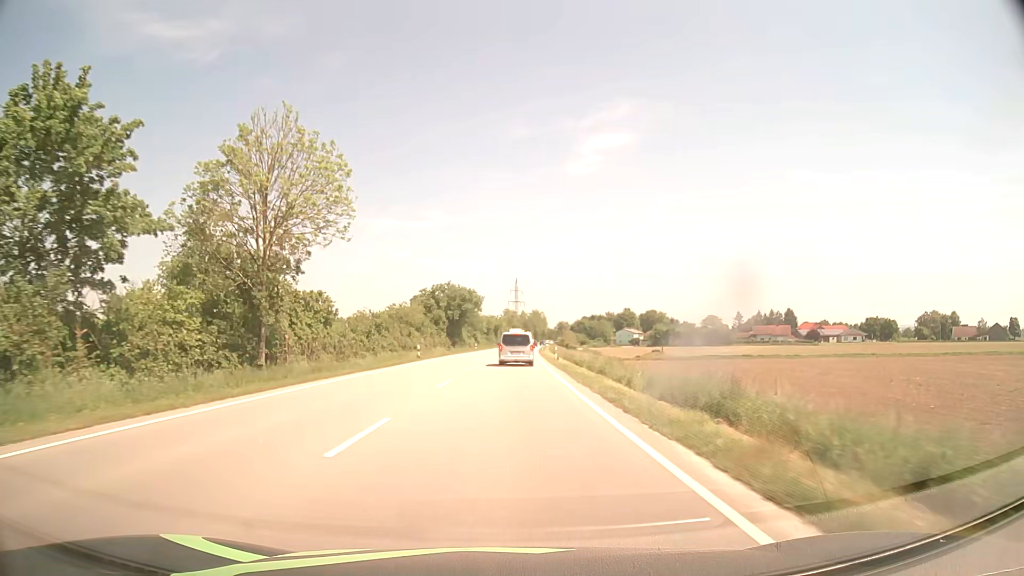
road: primary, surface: asphalt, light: Day
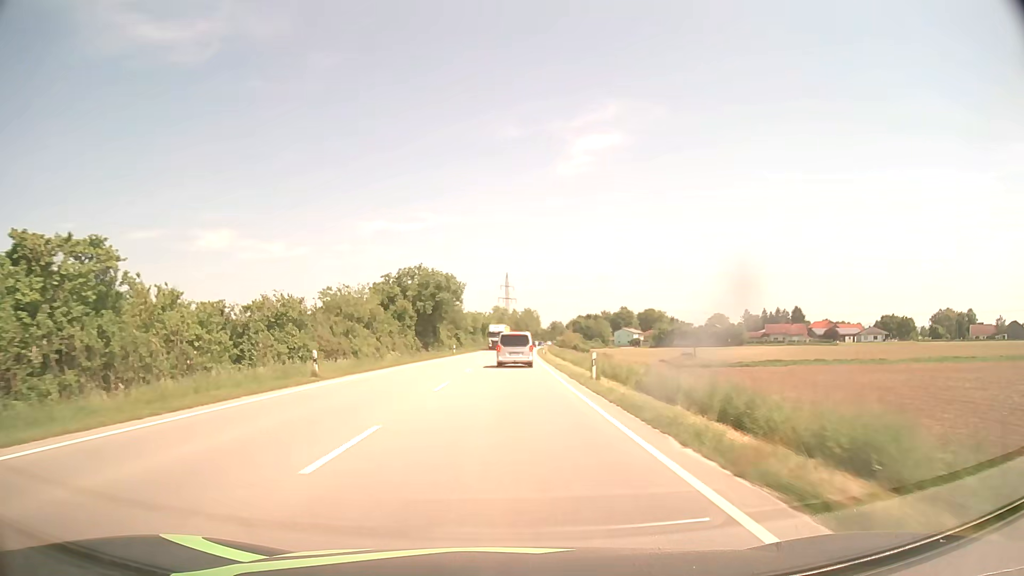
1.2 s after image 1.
(+0.2, +24.5) m; +1°
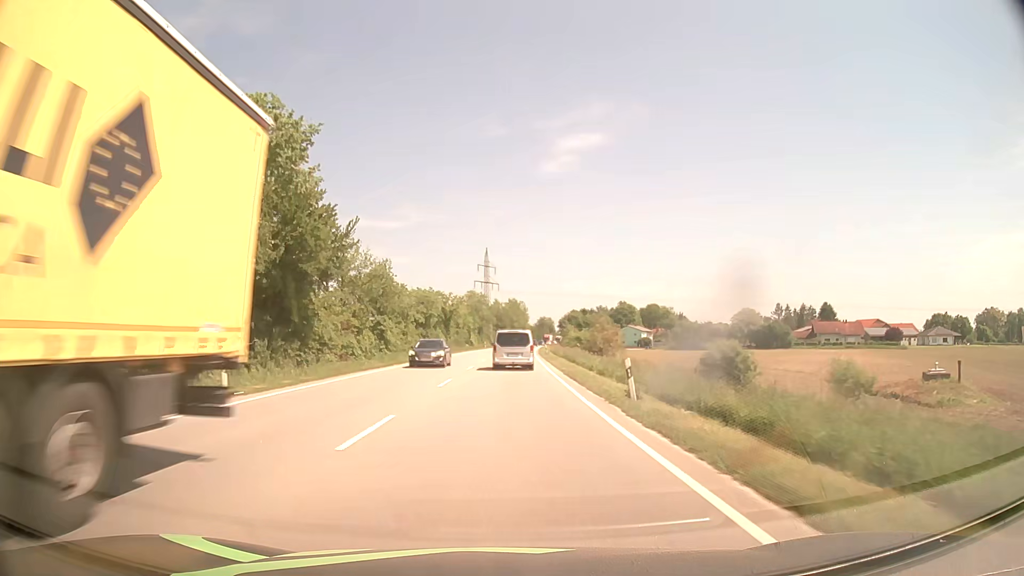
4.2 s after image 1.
(+0.6, +57.4) m; +1°
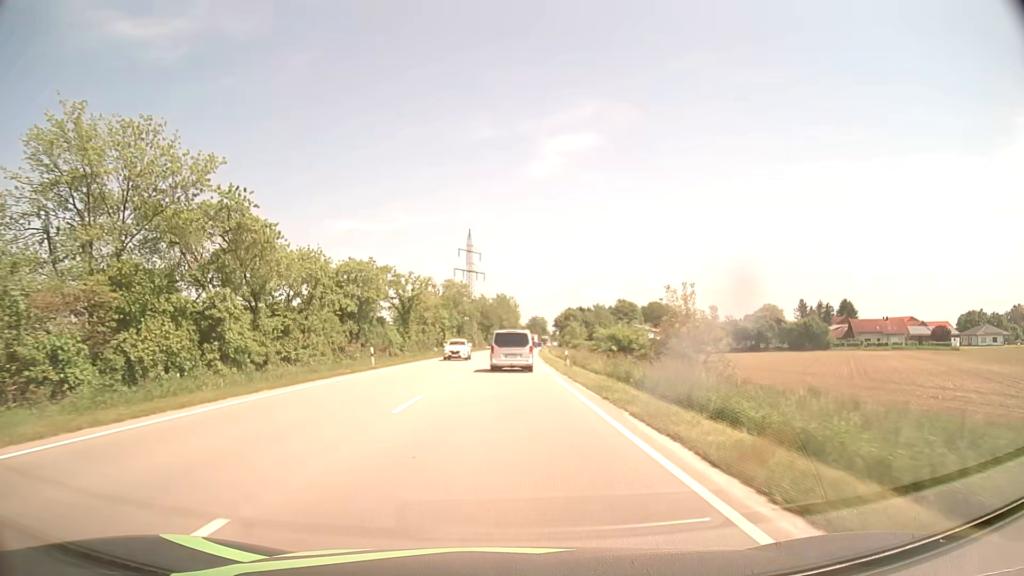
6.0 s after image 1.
(+0.3, +31.0) m; +1°
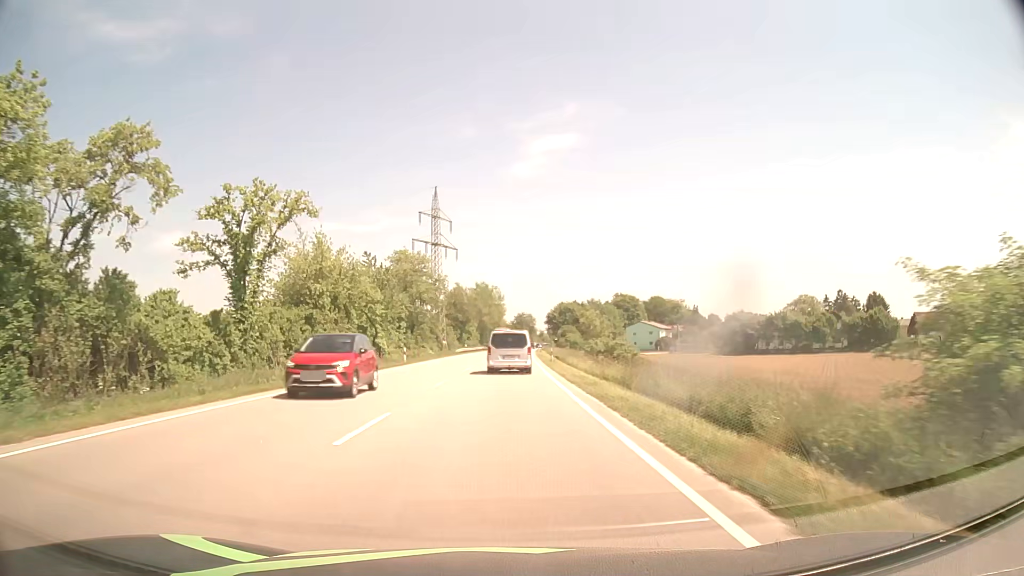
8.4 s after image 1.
(+0.4, +39.3) m; +1°
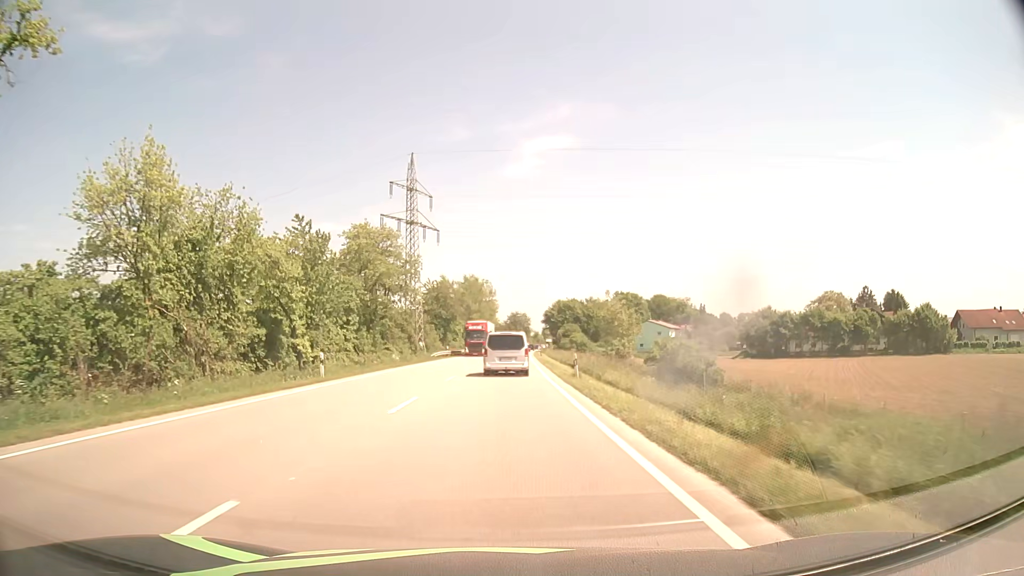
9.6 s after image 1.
(+0.1, +19.1) m; +1°
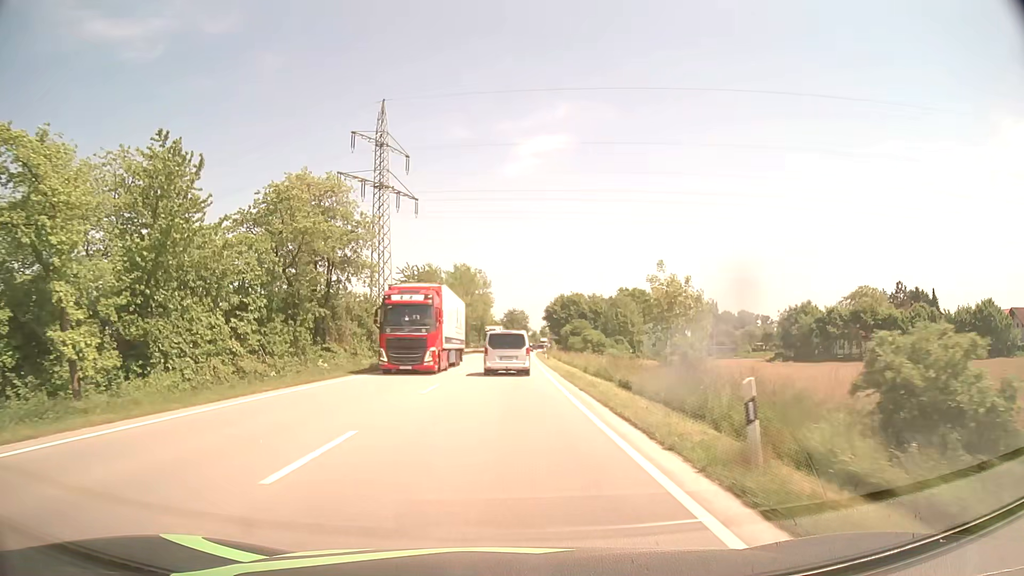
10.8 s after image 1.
(0.0, +18.7) m; 0°
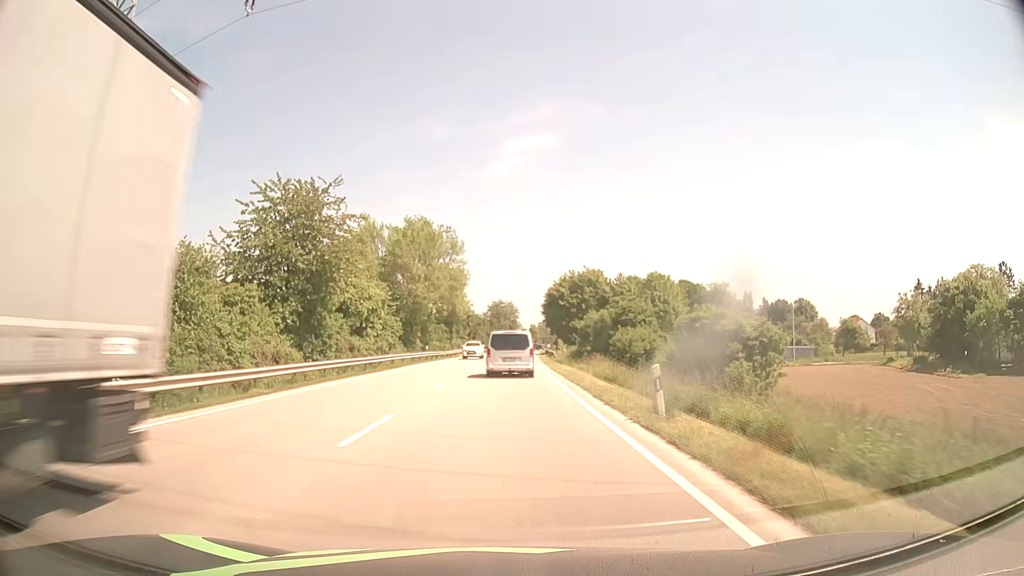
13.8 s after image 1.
(+0.3, +45.1) m; +1°
(0, +10) (0, +20) (0, +30) (+1, +40) (+1, +50) (+1, +60) (+1, +70) (+2, +80) (+2, +90) (+3, +100) m
